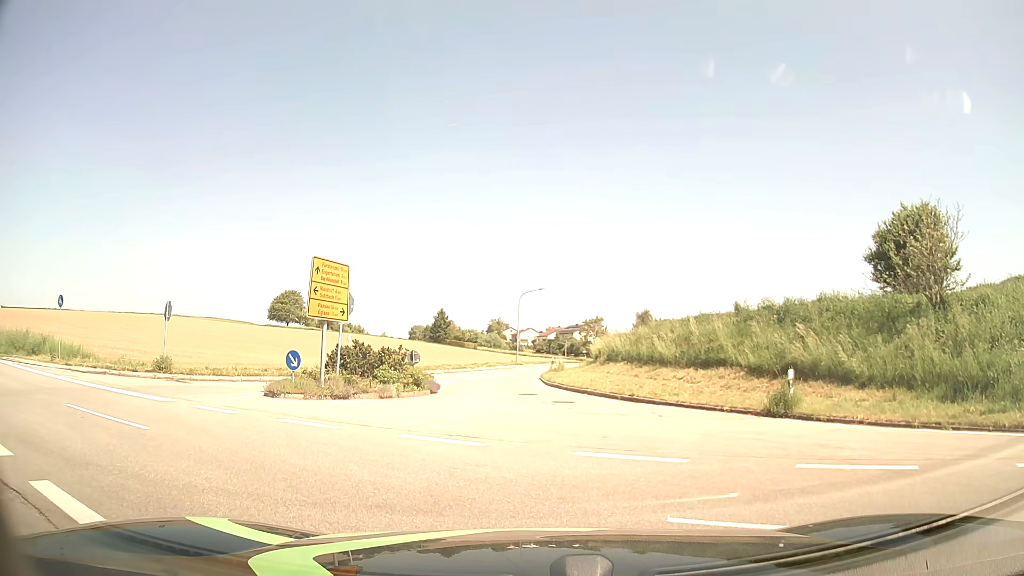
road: tertiary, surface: asphalt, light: Day
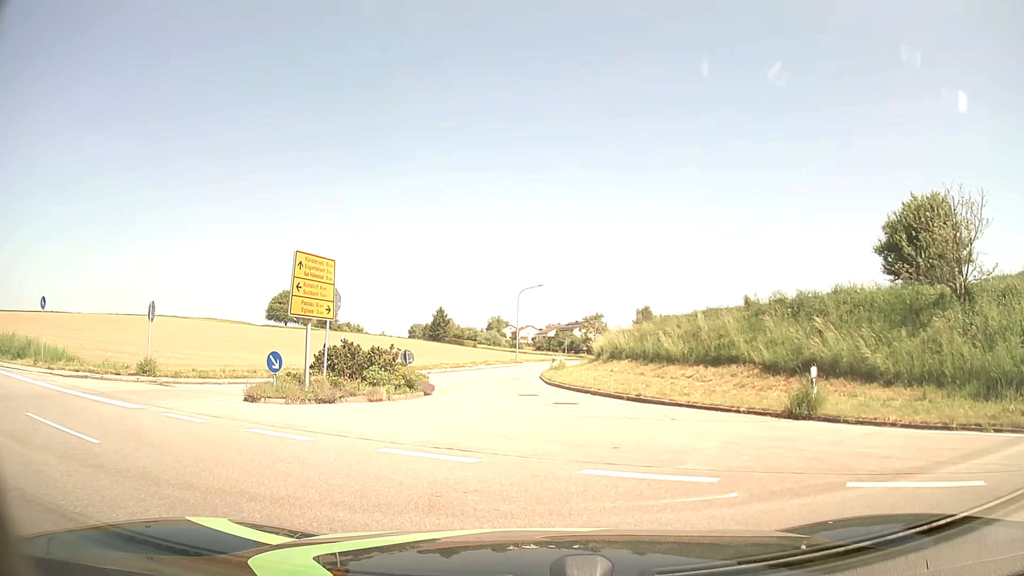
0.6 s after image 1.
(0.0, +1.6) m; -1°
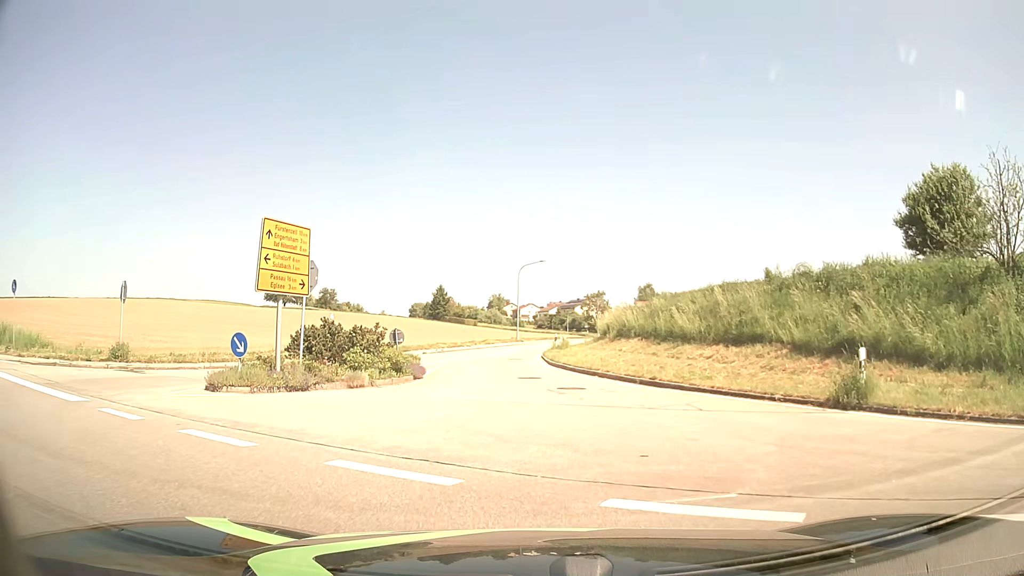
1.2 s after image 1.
(0.0, +2.6) m; +1°
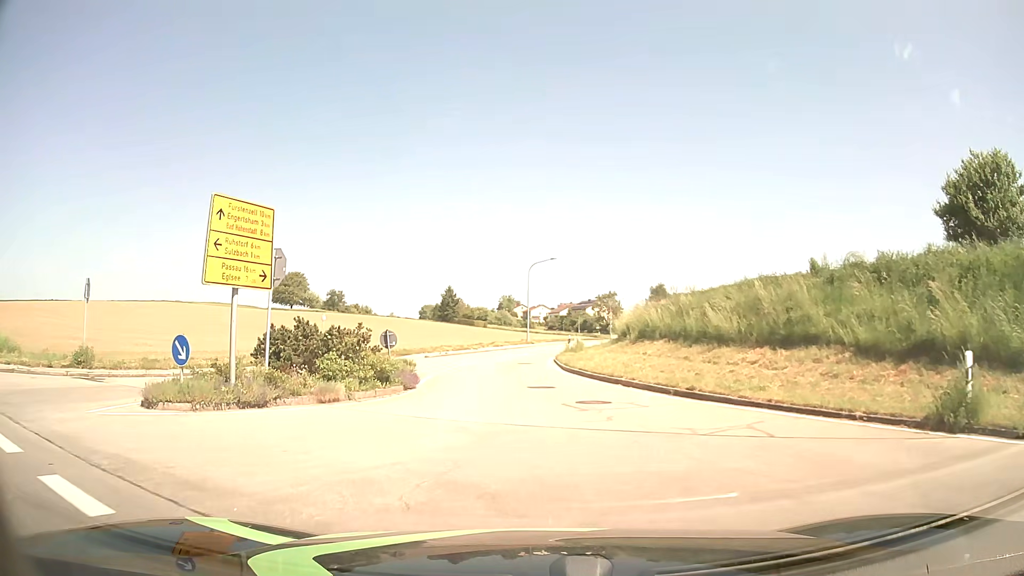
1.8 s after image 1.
(-0.1, +3.6) m; -1°
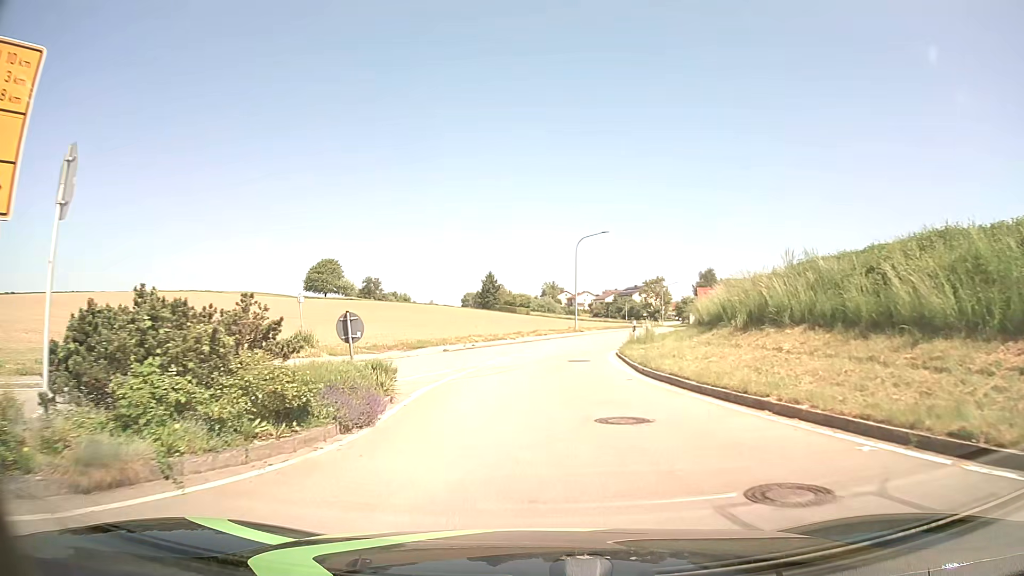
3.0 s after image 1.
(-0.4, +9.8) m; -4°
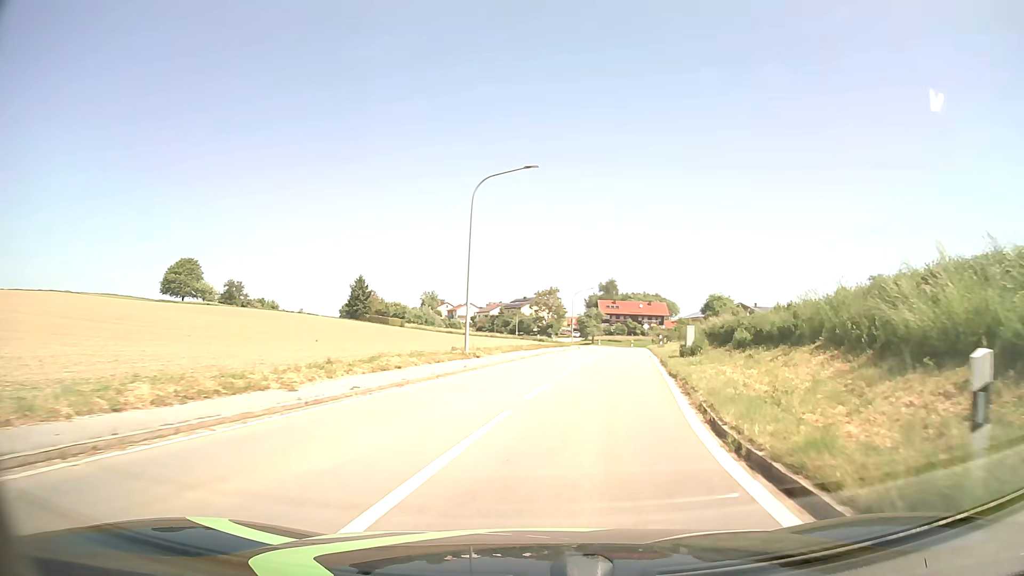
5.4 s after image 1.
(+0.7, +26.9) m; +9°
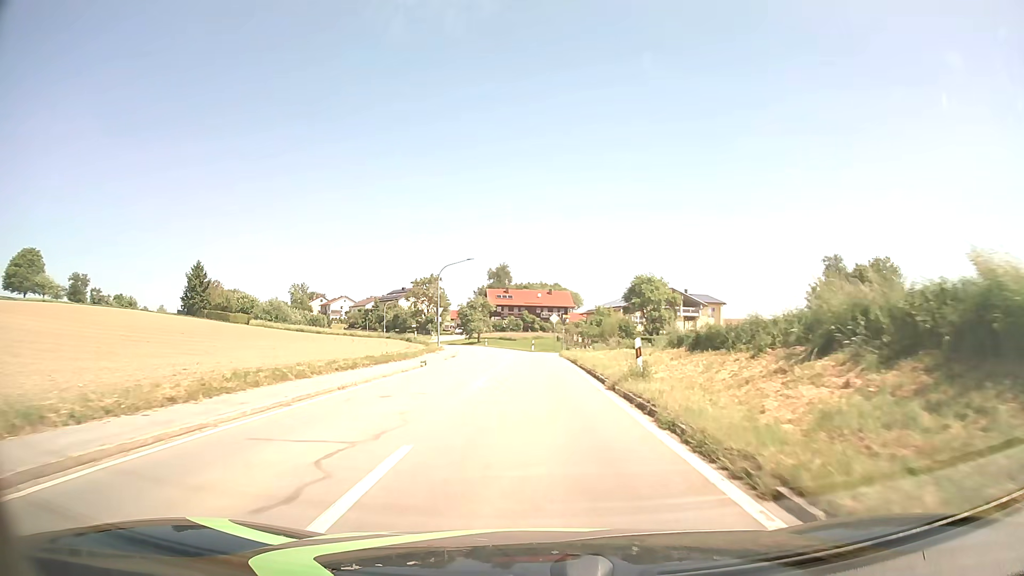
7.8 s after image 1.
(+4.1, +32.3) m; +10°
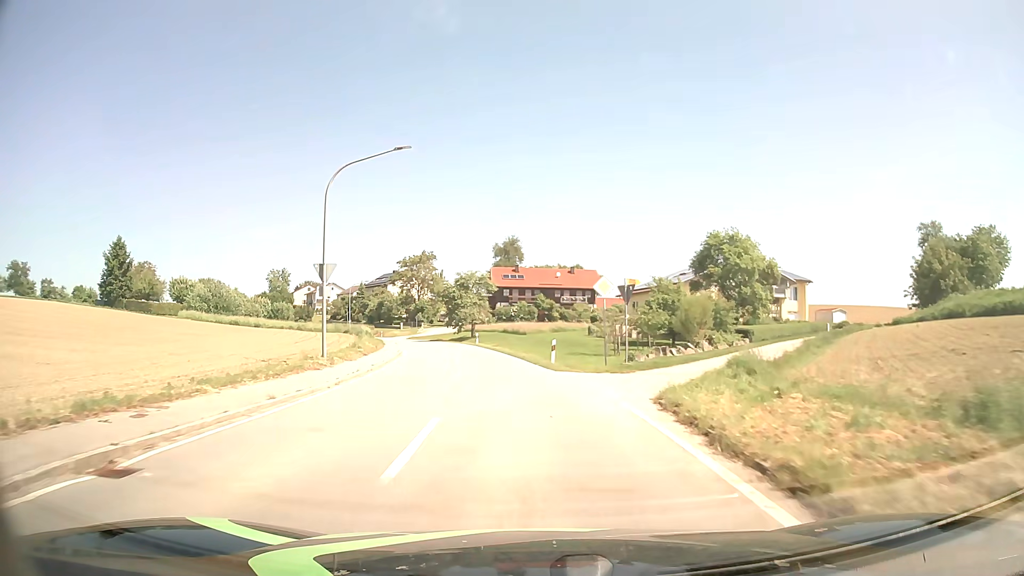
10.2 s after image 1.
(-0.1, +33.4) m; -1°
(0, +10) (-1, +20) (-2, +30) (-4, +40) (-5, +50) (-8, +59) (-10, +69) (-14, +78) (-17, +88) (-21, +97) m
